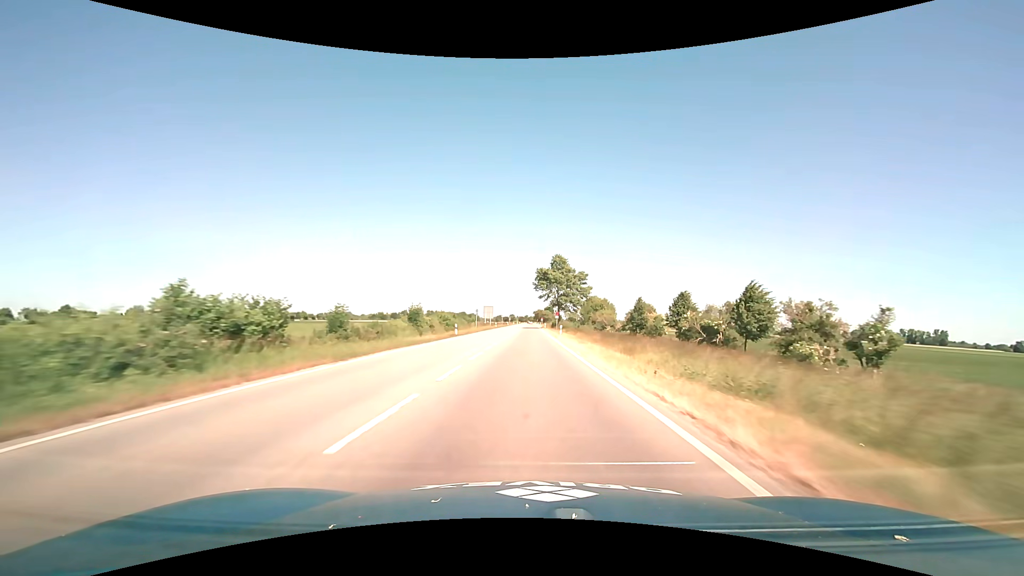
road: primary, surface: asphalt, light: Day
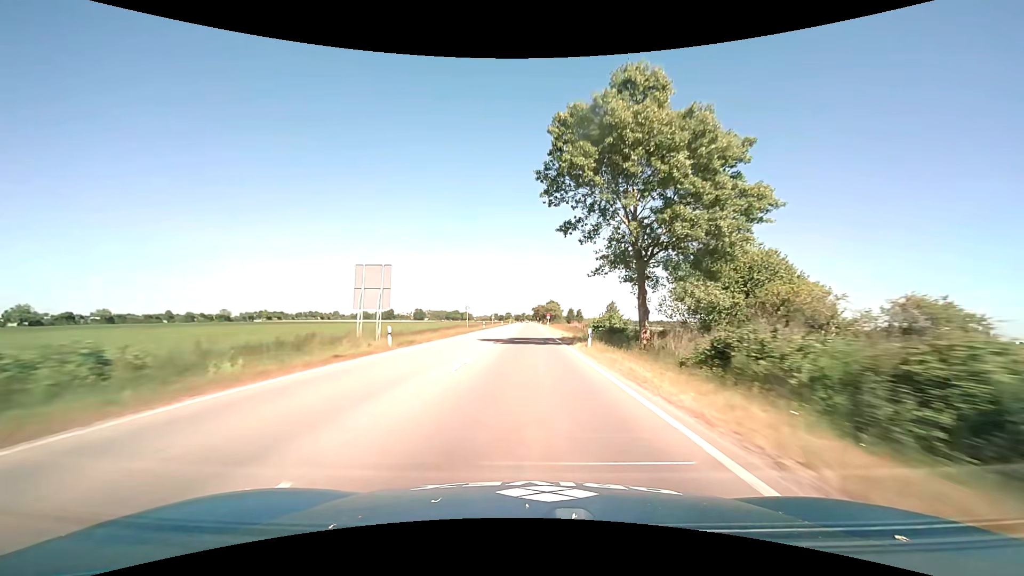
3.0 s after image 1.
(+0.5, +72.2) m; 0°
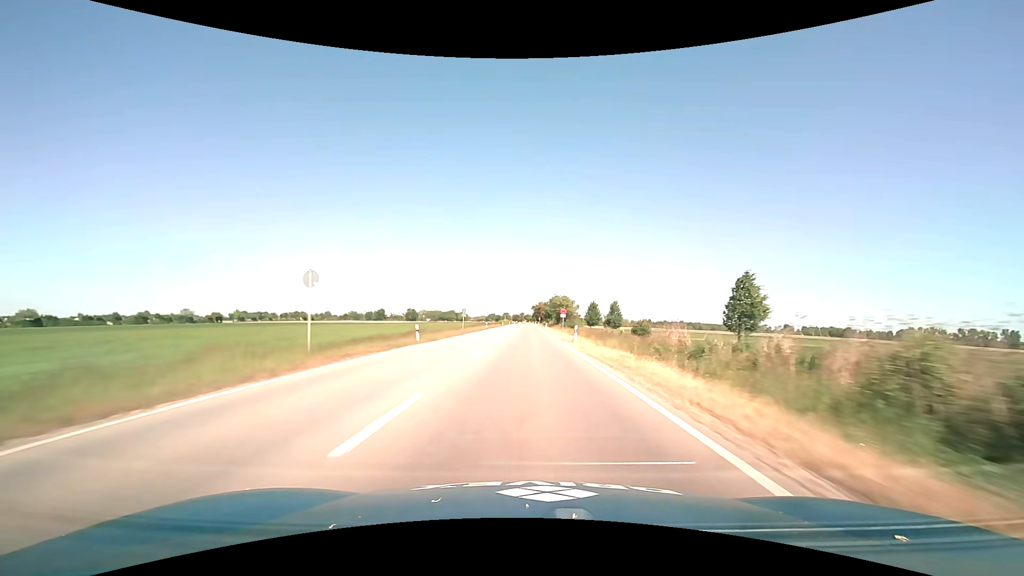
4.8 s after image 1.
(0.0, +44.1) m; 0°
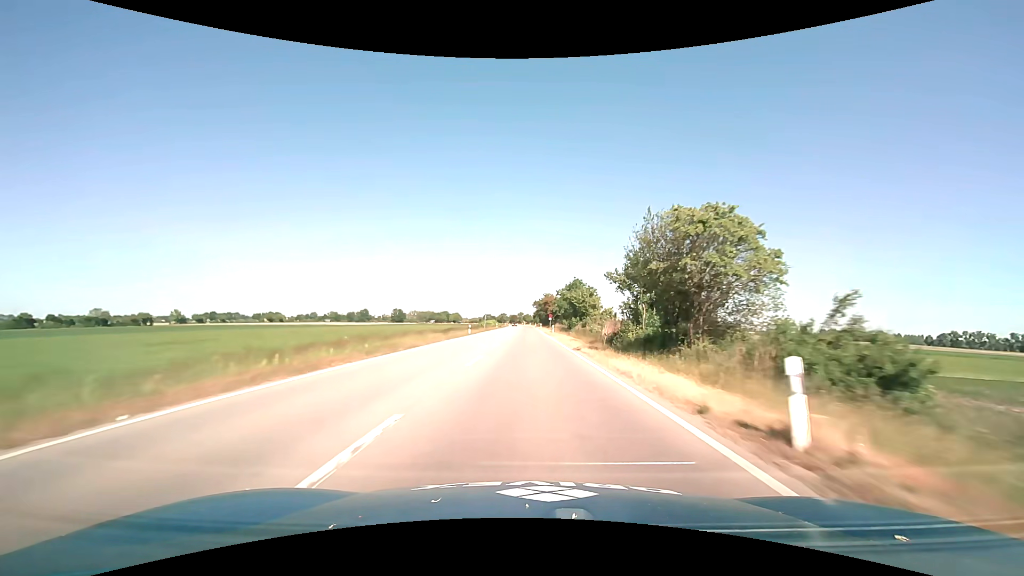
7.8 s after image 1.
(-0.1, +74.6) m; 0°
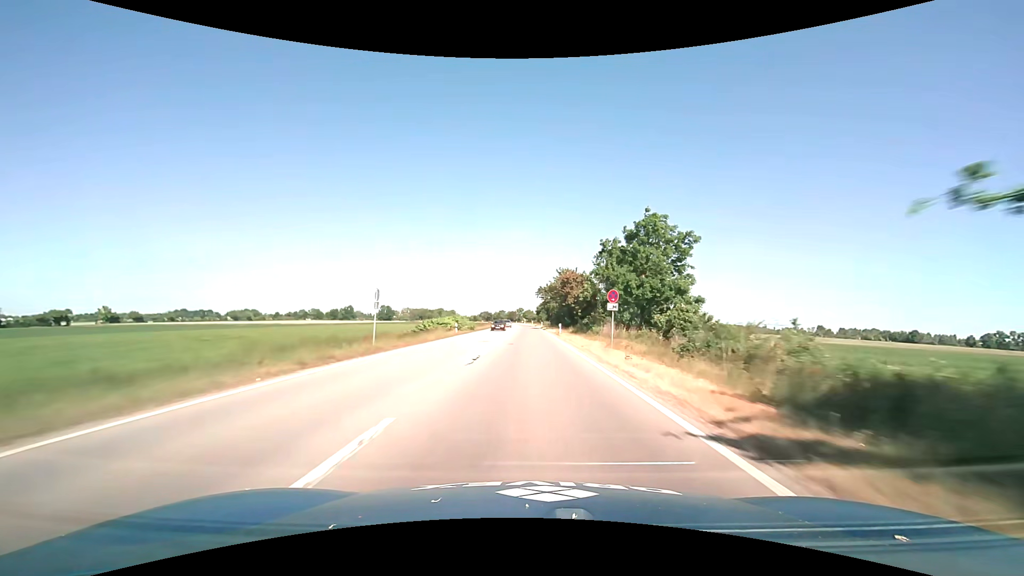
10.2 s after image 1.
(-0.1, +61.2) m; 0°
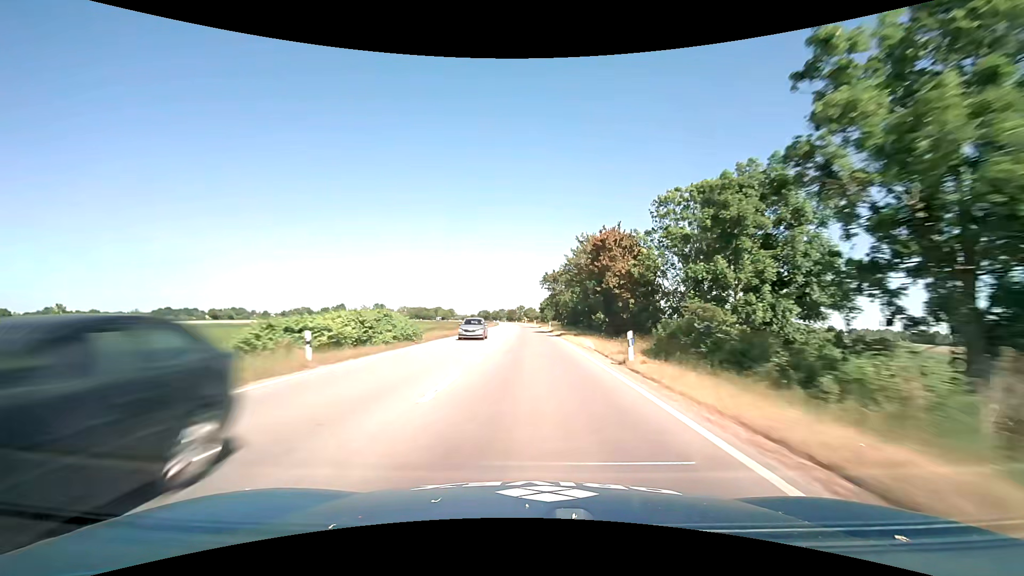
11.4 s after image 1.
(0.0, +30.7) m; 0°
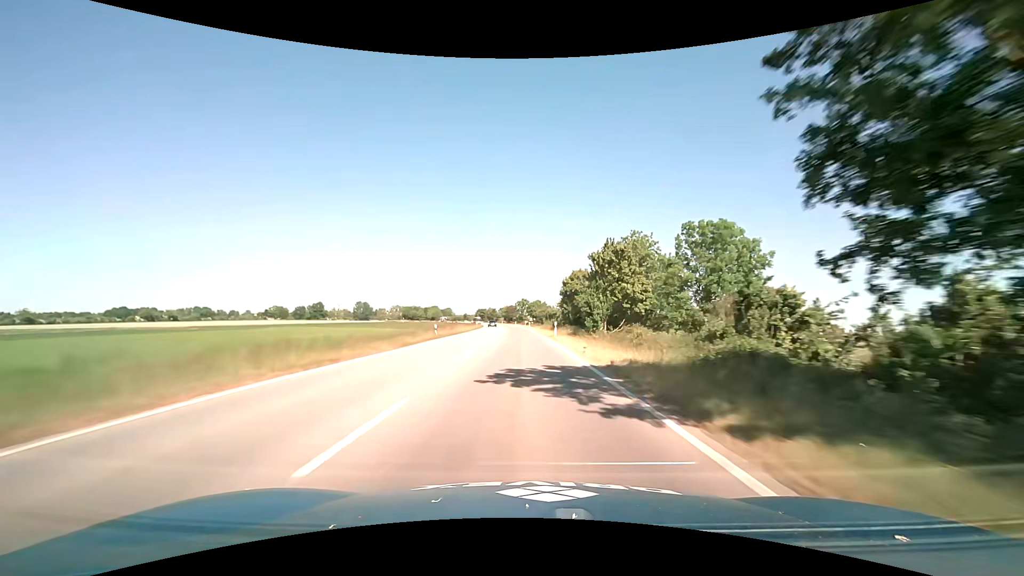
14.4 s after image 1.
(-0.1, +76.3) m; 0°
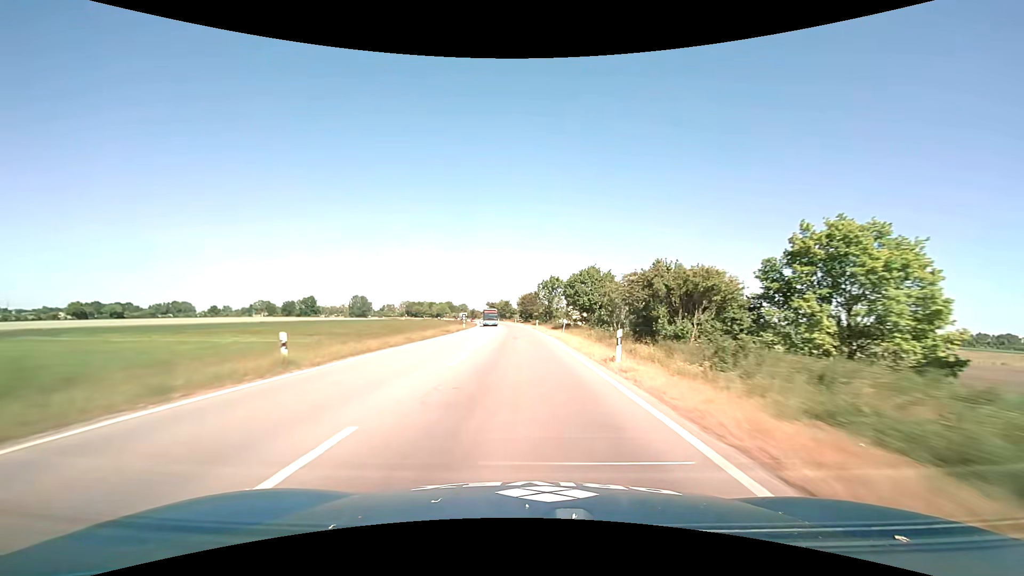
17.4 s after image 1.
(-1.9, +75.1) m; -2°
(0, +10) (0, +20) (0, +30) (-1, +40) (-1, +50) (-2, +60) (-2, +70) (-3, +80) (-4, +90) (-4, +100) m
